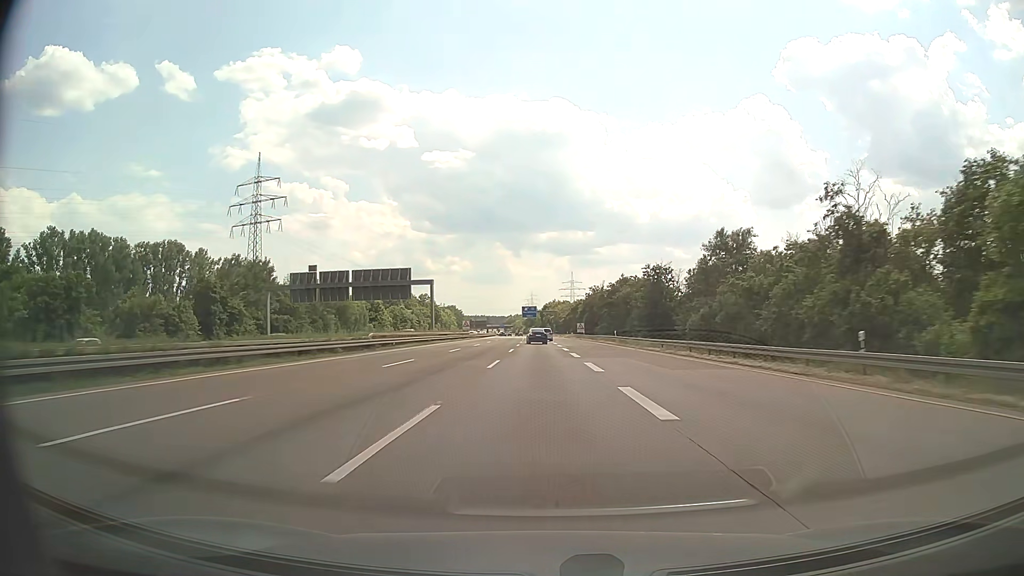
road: motorway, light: Day
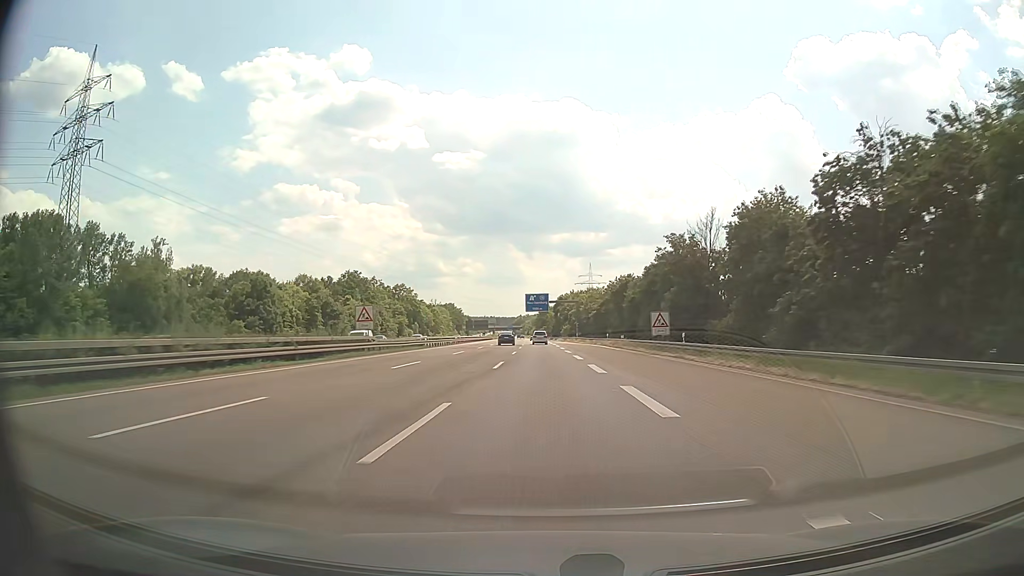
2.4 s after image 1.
(-0.8, +71.3) m; -1°
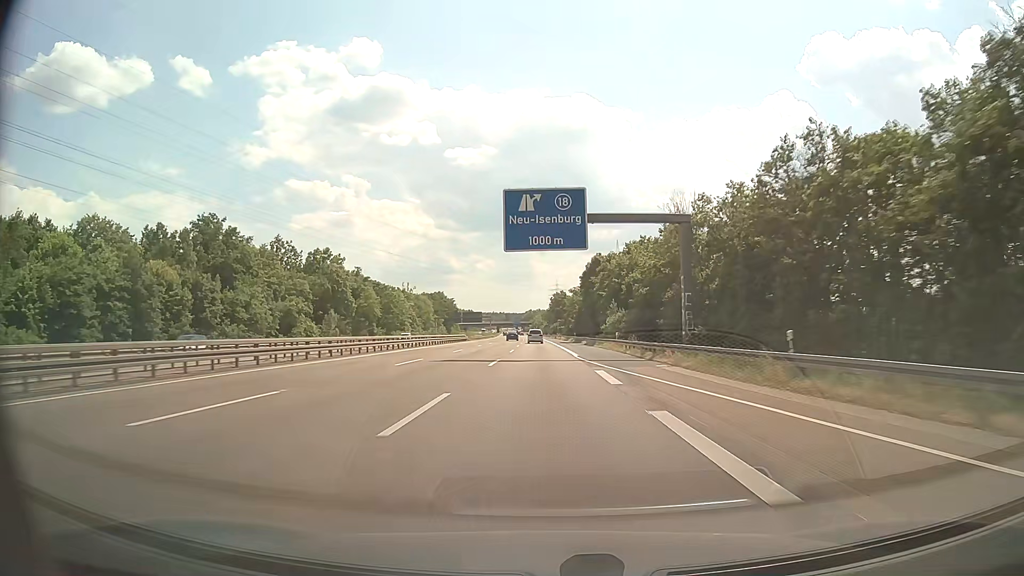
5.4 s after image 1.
(-0.6, +89.5) m; -1°
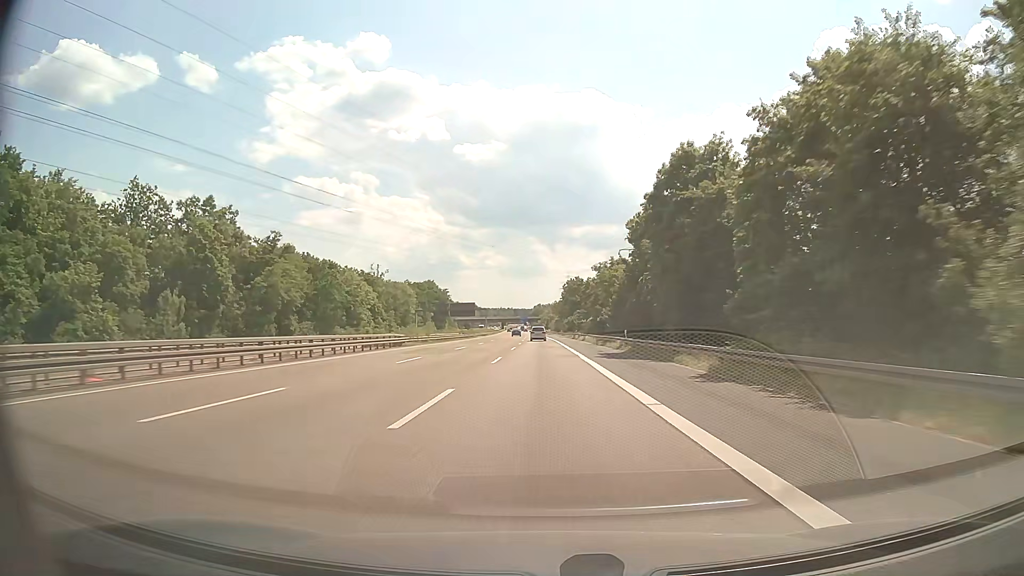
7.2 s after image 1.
(-0.2, +54.1) m; -1°
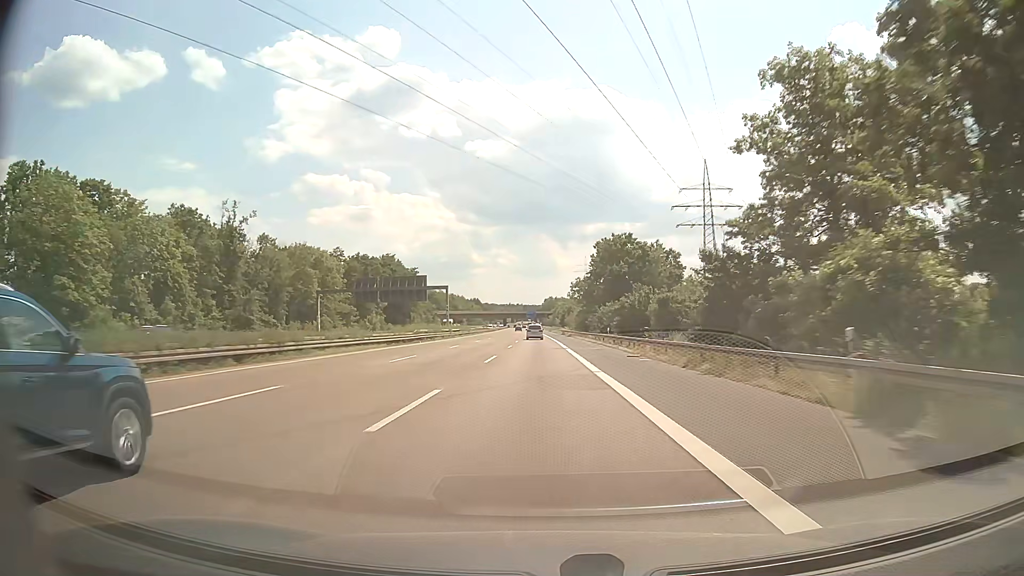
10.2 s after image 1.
(-0.4, +90.7) m; -1°
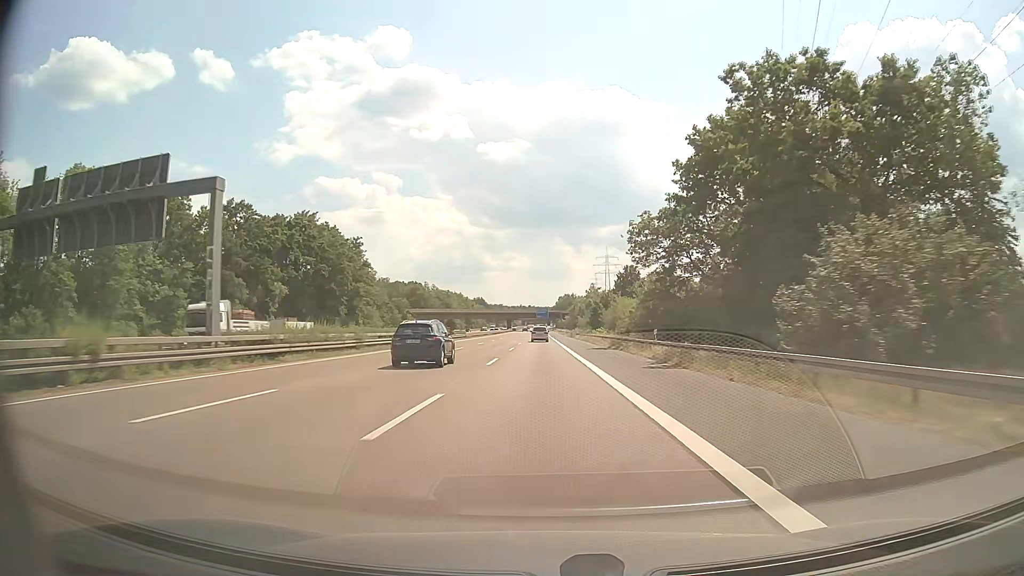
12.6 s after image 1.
(-0.7, +72.9) m; -1°
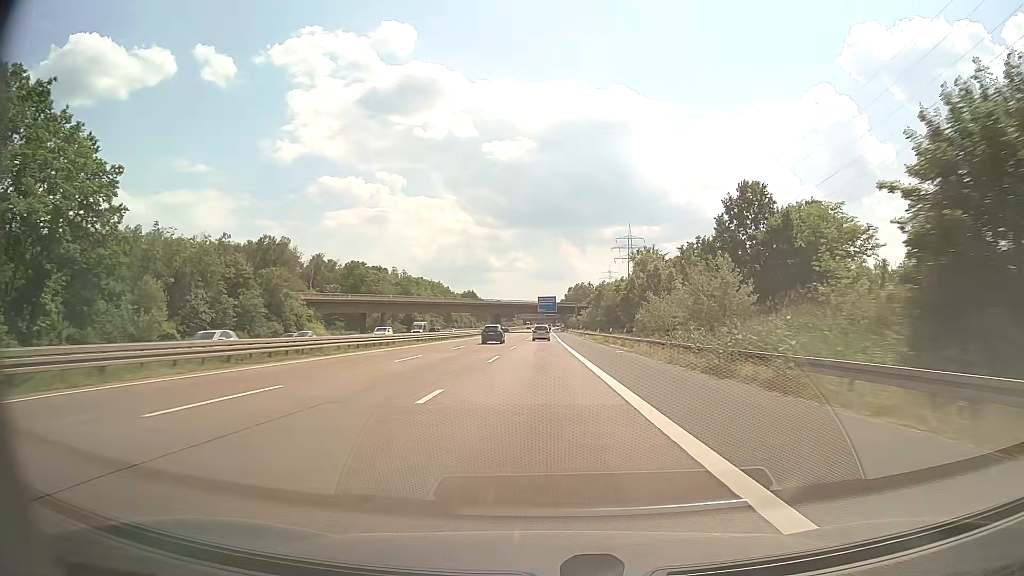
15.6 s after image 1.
(-0.3, +89.8) m; 0°
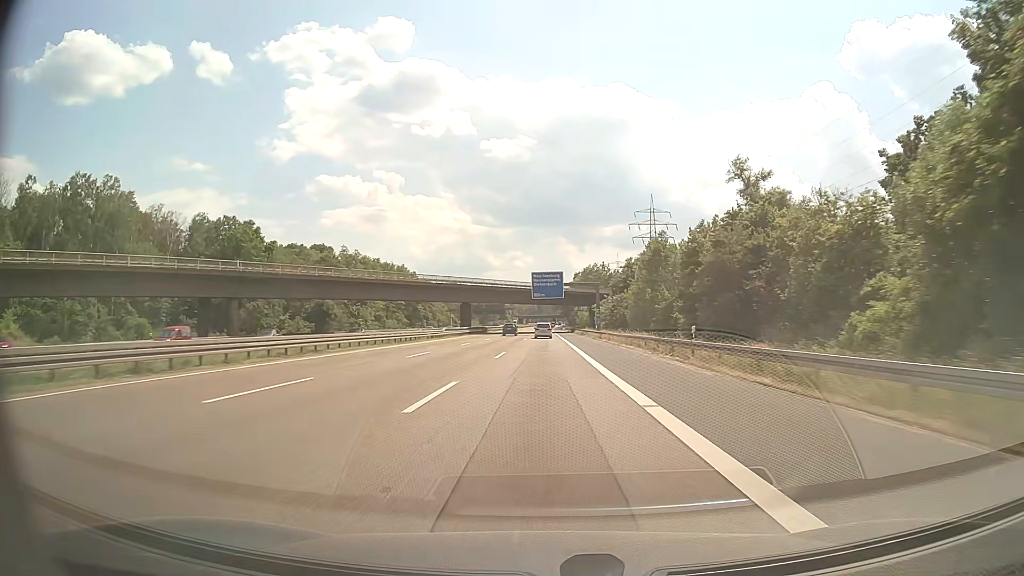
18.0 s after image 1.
(0.0, +70.7) m; 0°
(0, +10) (0, +20) (0, +30) (0, +40) (0, +50) (0, +60) (0, +70) (0, +80) (0, +90) (0, +100) m
